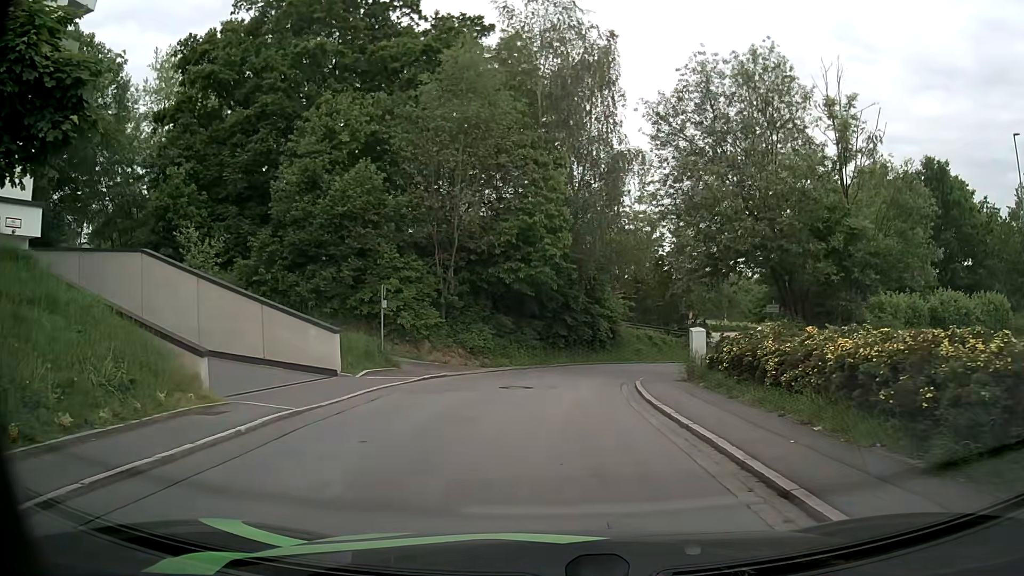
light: Day
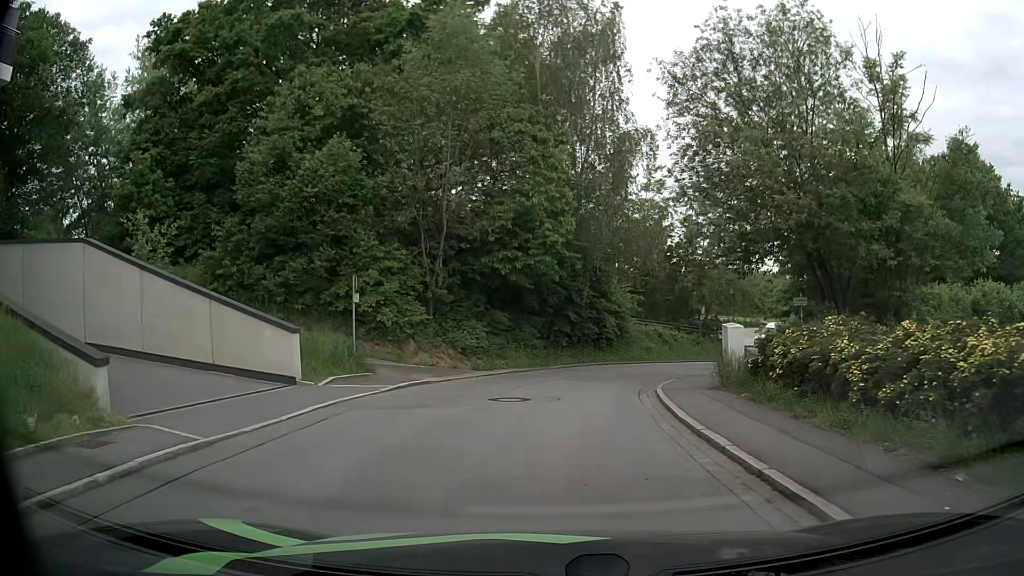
(0.0, +3.1) m; -1°
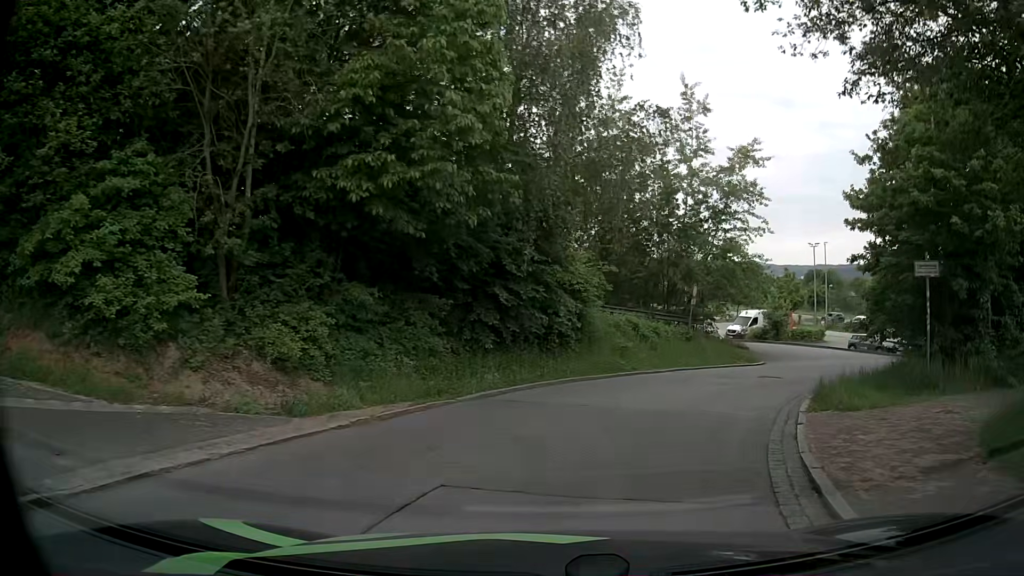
(+0.2, +12.5) m; +5°
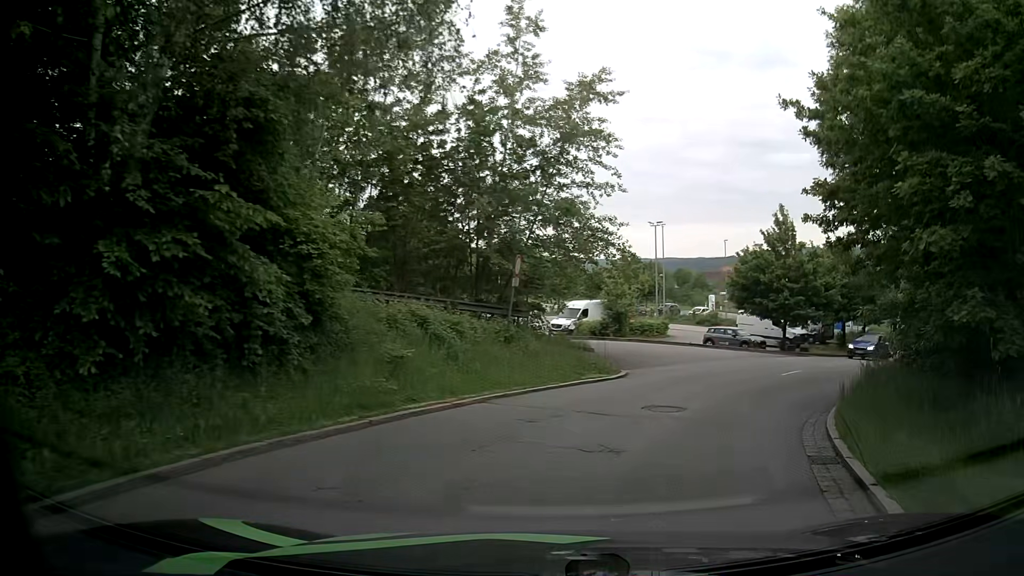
(+1.3, +9.3) m; +15°
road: residential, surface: asphalt
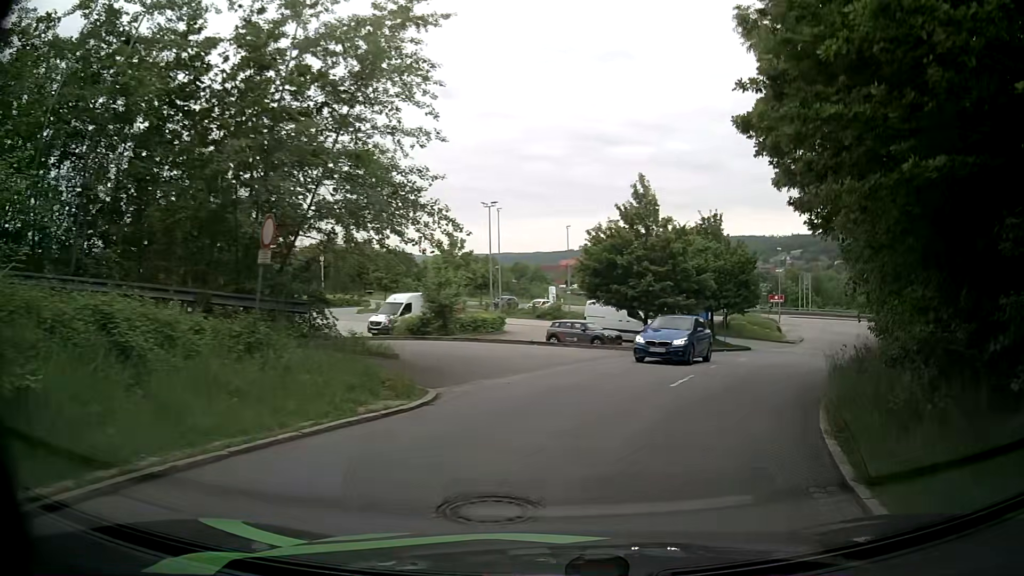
(+0.9, +6.4) m; +15°
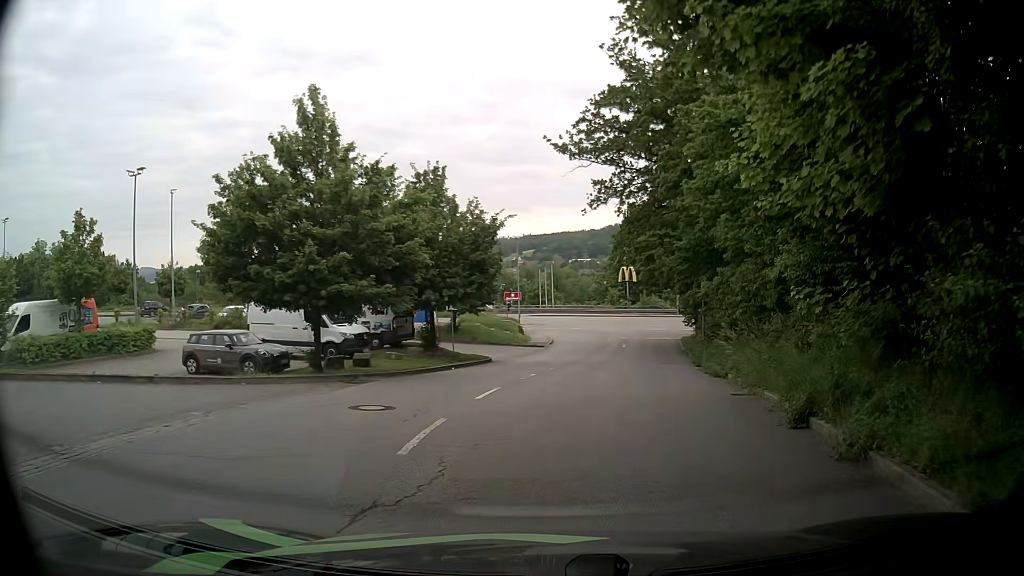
(+3.0, +13.0) m; +23°
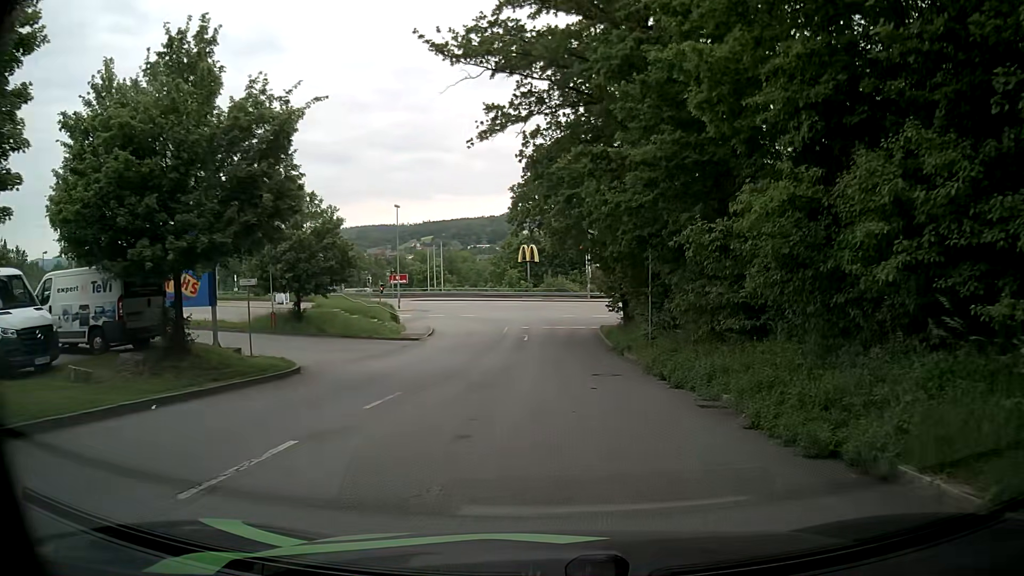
(+1.2, +13.9) m; +10°
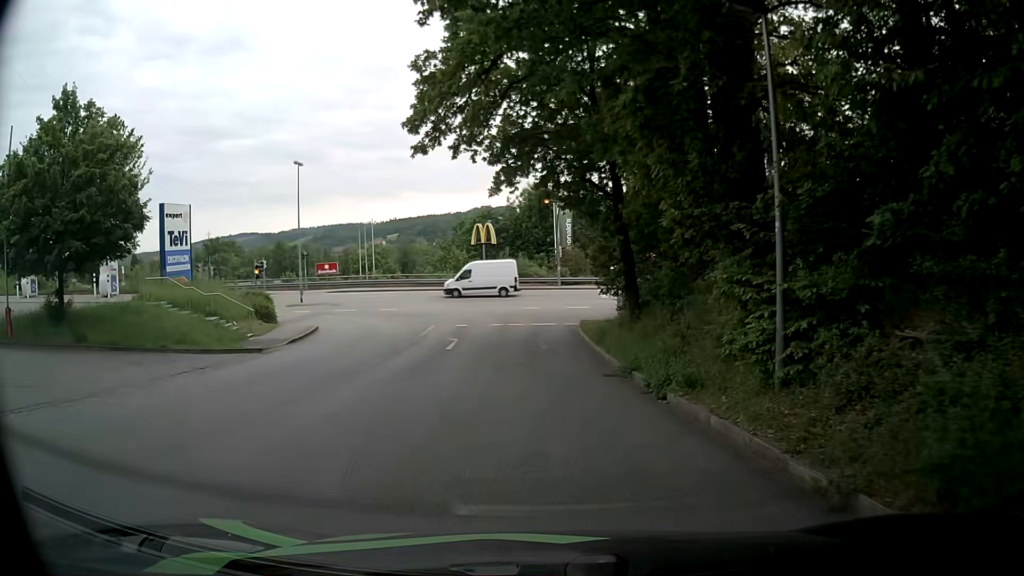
(+0.6, +18.5) m; +2°
